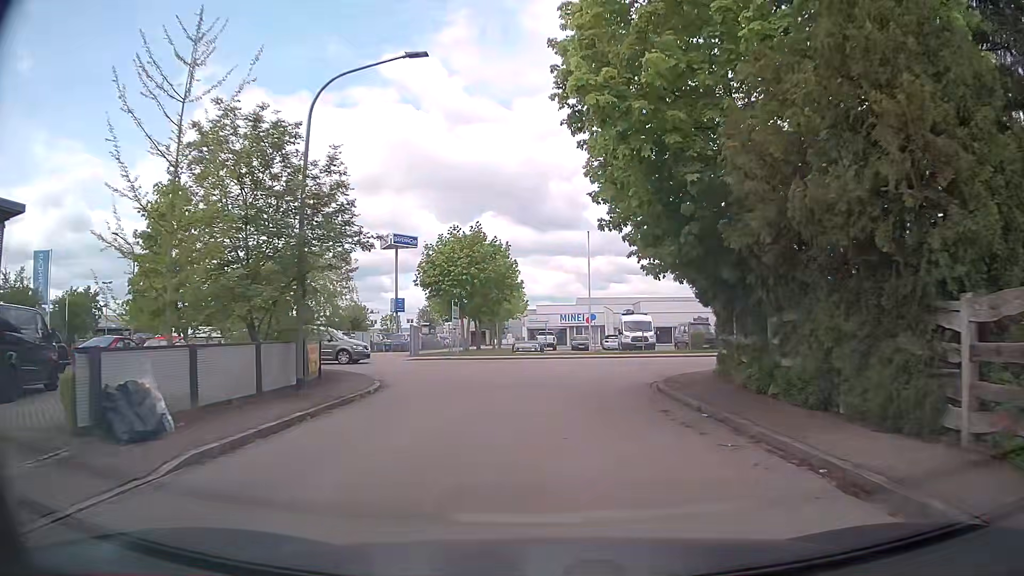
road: residential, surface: asphalt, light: Day
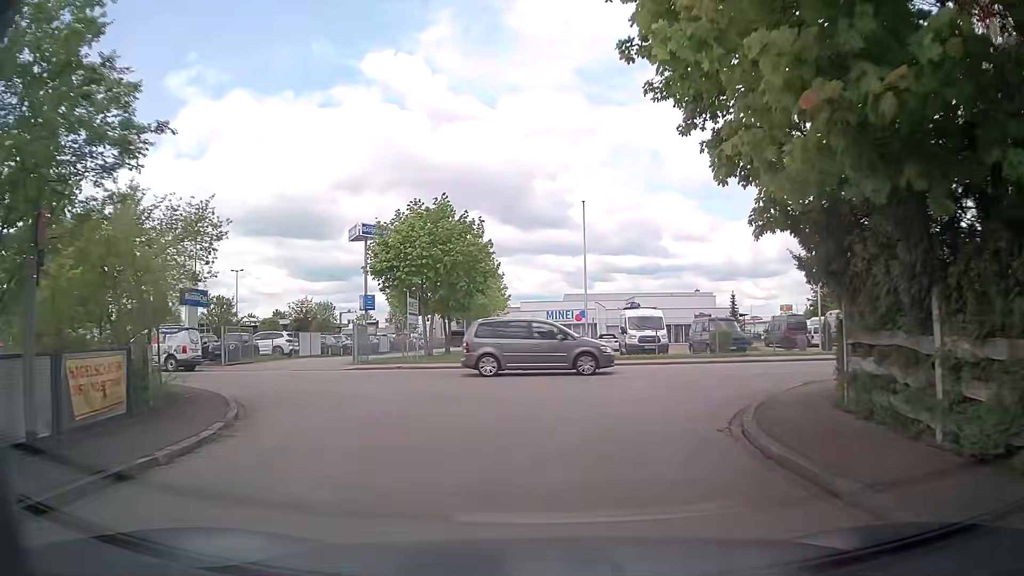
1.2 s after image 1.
(0.0, +8.3) m; 0°
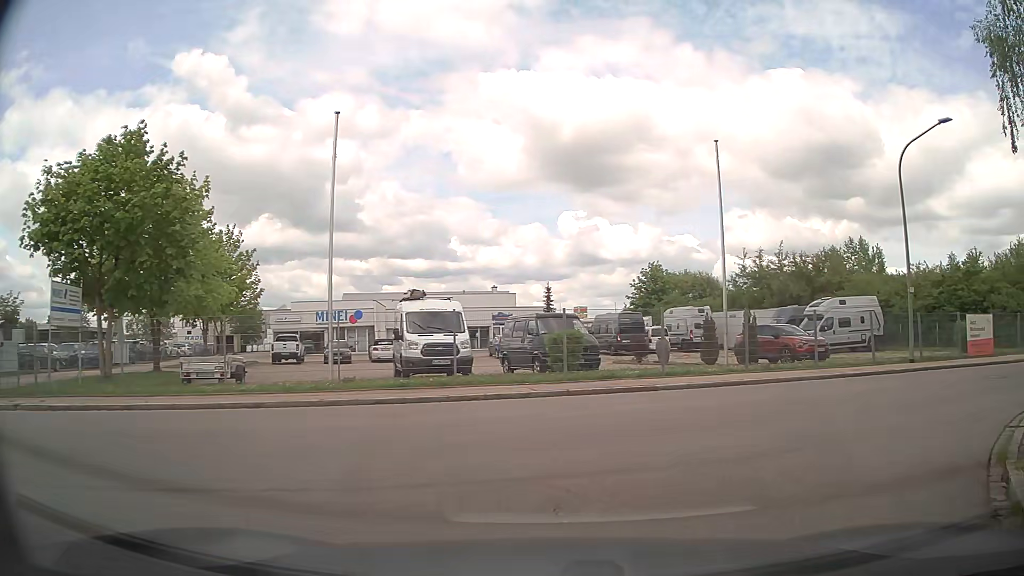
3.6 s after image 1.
(+1.3, +12.1) m; +19°
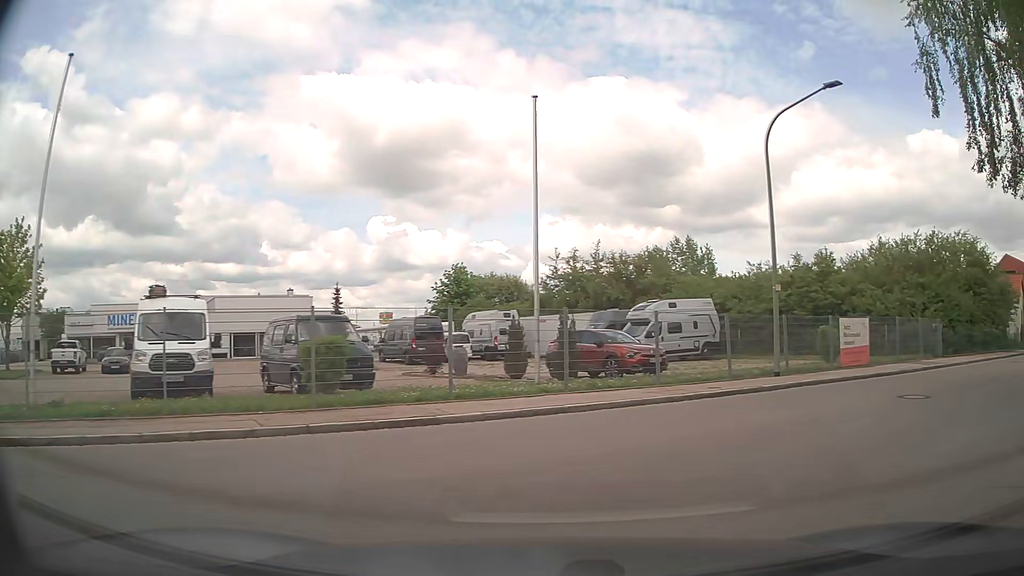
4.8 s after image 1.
(+0.6, +4.4) m; +17°
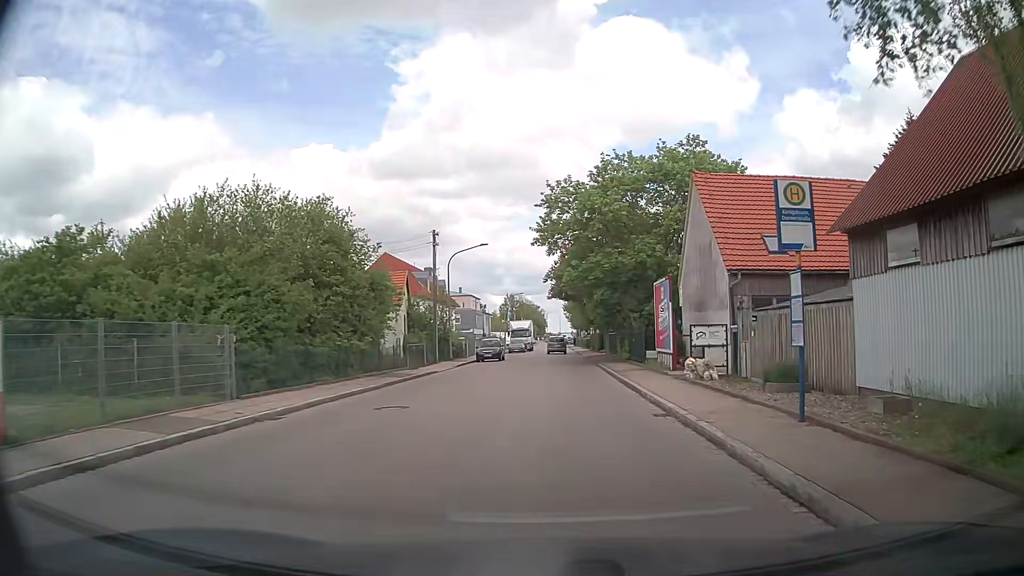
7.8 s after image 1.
(+8.5, +12.8) m; +53°
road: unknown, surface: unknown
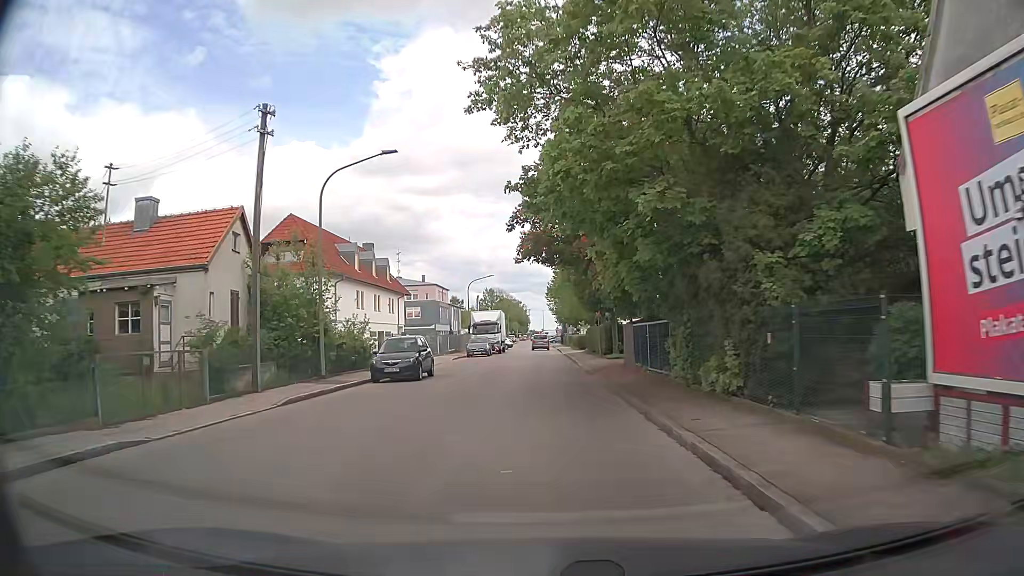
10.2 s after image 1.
(+0.8, +23.0) m; +1°
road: residential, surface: asphalt
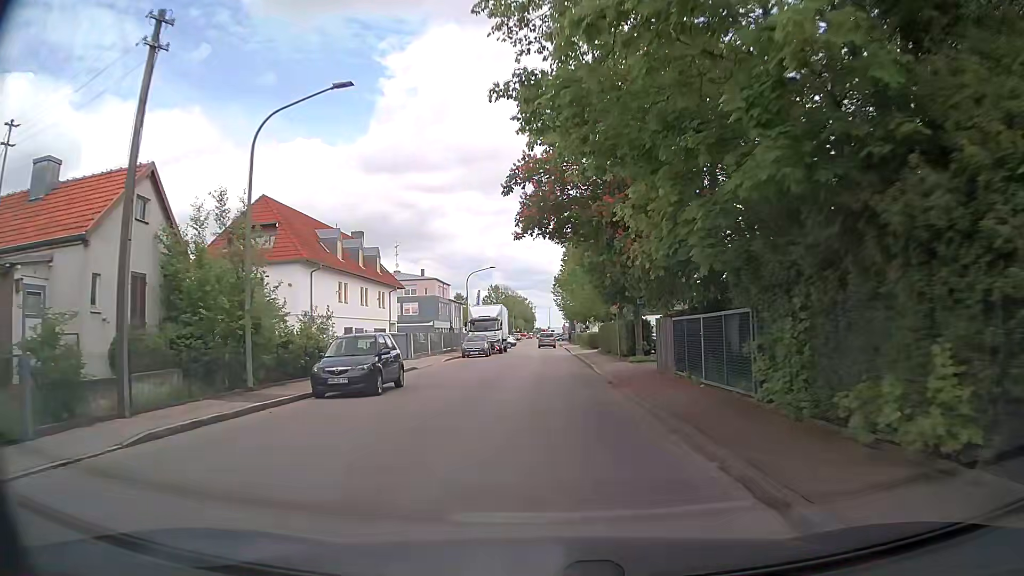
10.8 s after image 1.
(0.0, +6.4) m; -1°
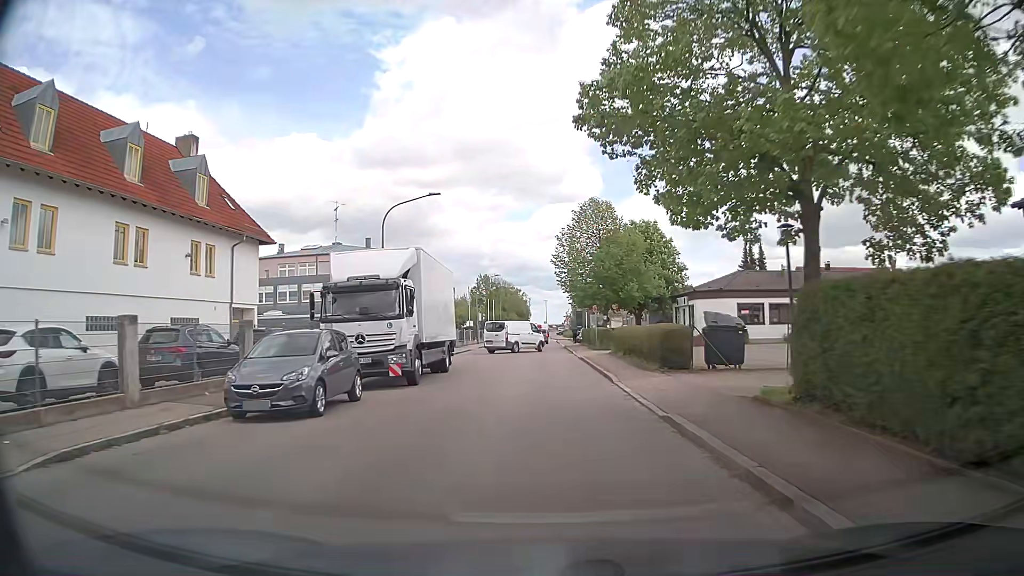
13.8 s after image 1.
(+0.2, +32.3) m; +1°
(0, +10) (0, +20) (0, +30) (0, +40) (0, +50) (0, +60) (0, +70) (0, +80) (0, +90) (0, +100) m
